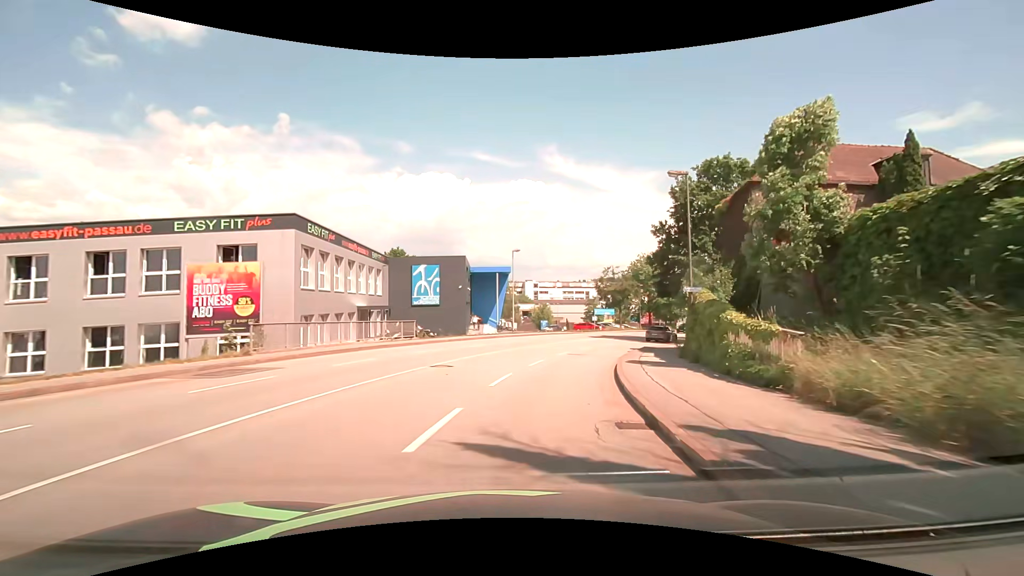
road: tertiary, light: Day
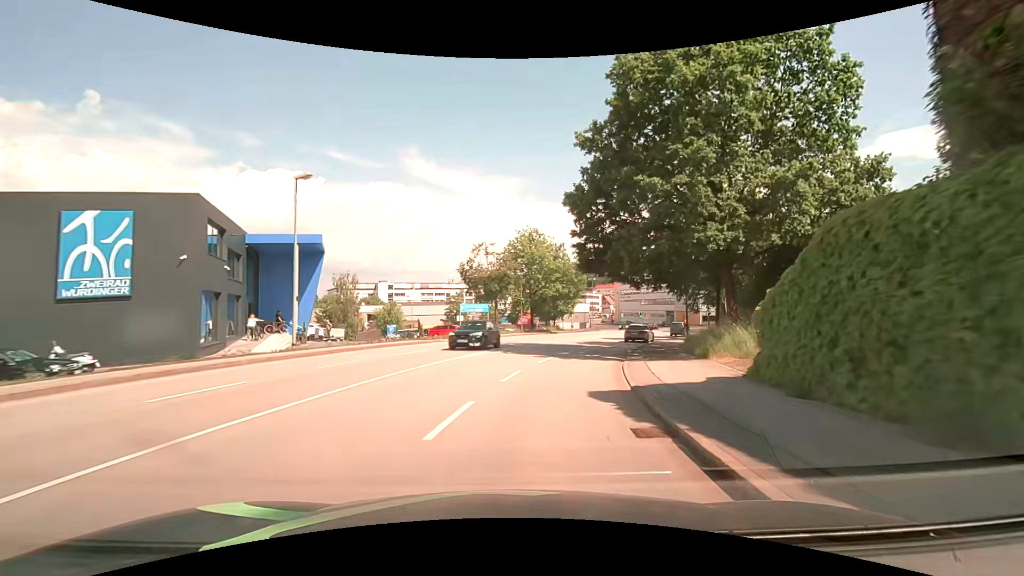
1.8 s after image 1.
(+3.0, +23.0) m; +15°
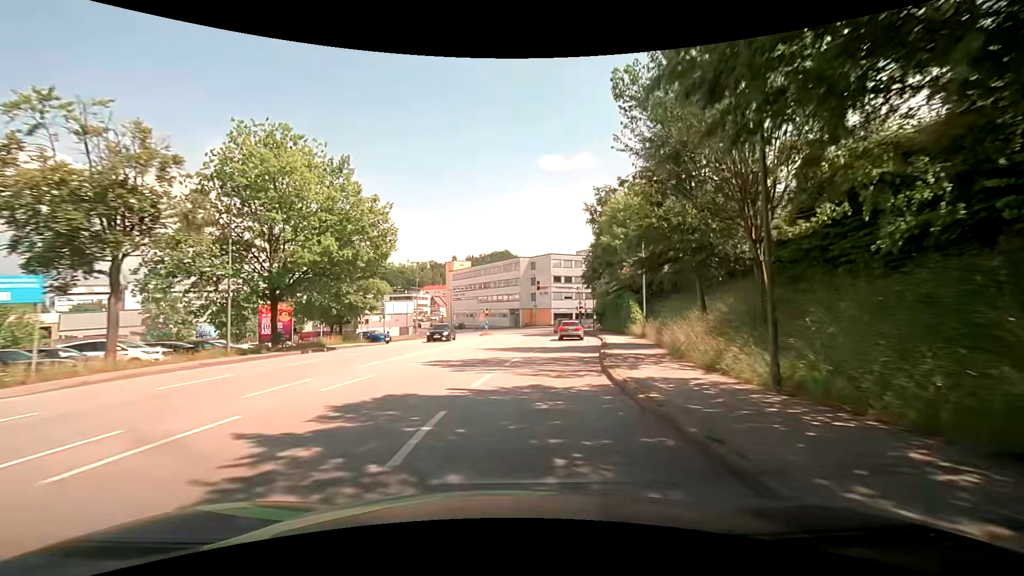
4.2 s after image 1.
(+5.5, +30.4) m; +20°
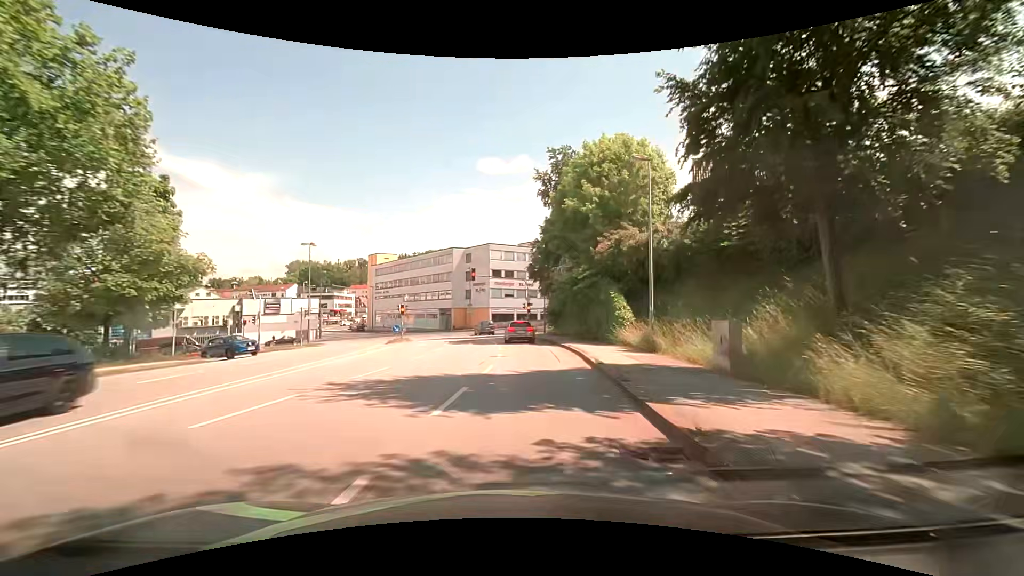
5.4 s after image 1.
(+0.9, +14.9) m; +7°
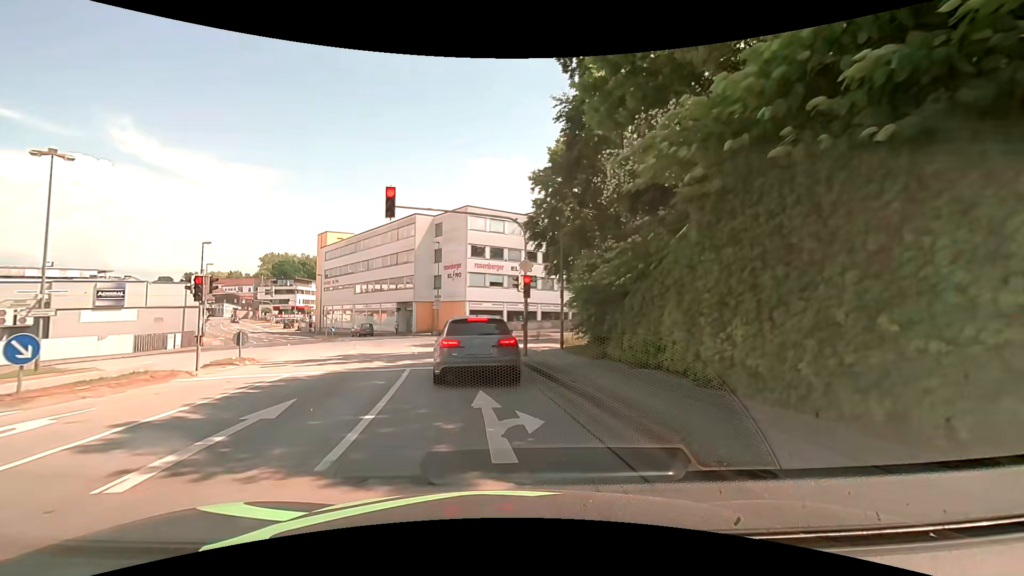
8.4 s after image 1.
(+1.3, +25.6) m; +1°
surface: asphalt
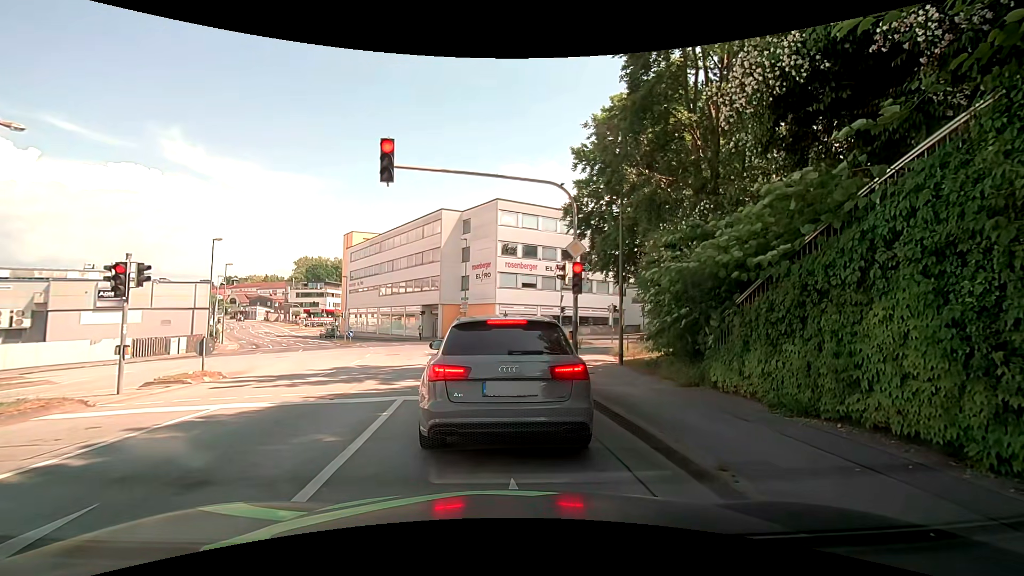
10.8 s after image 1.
(-0.1, +4.8) m; -2°
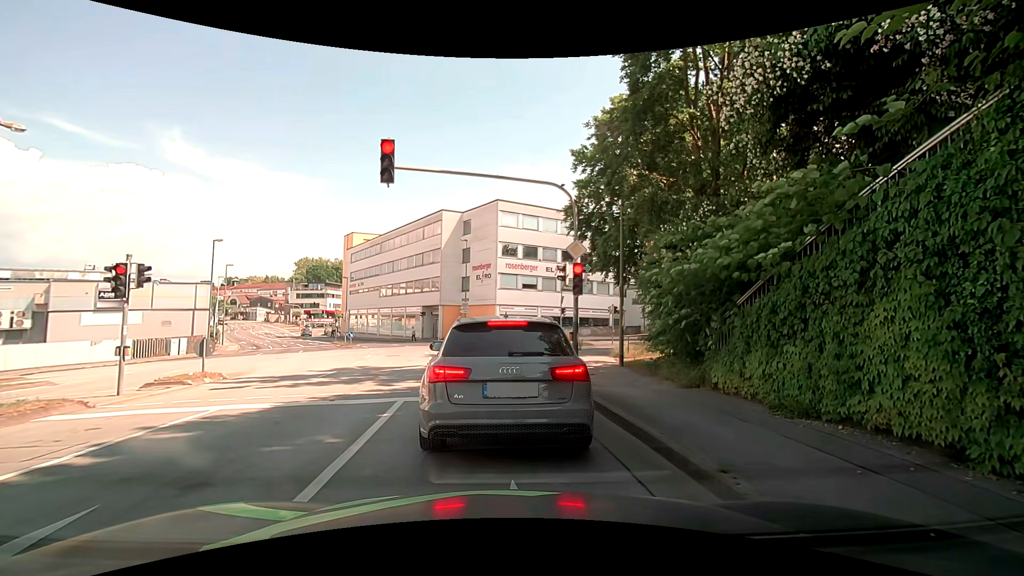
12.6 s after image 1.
(0.0, +0.1) m; 0°
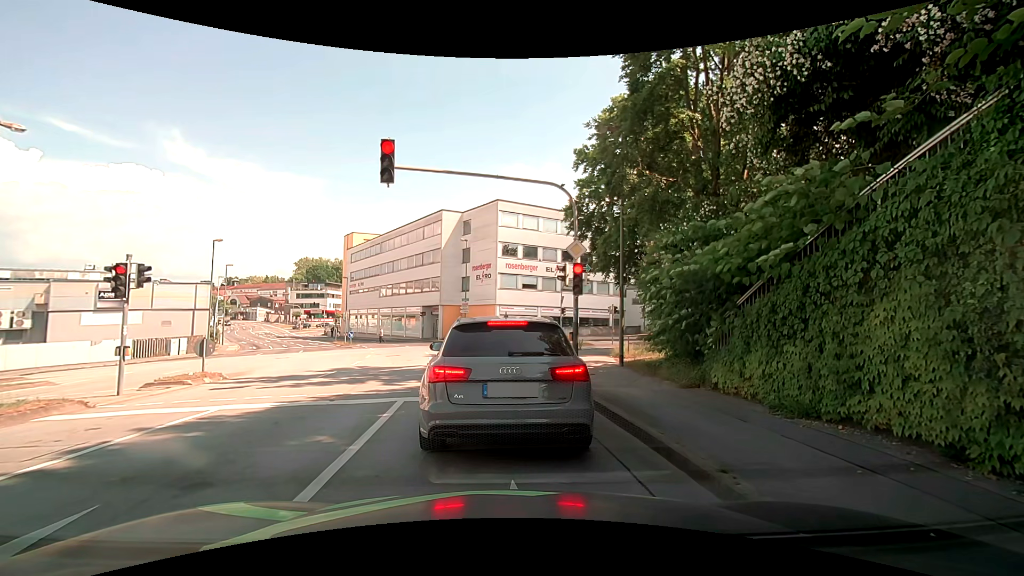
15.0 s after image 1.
(0.0, 0.0) m; 0°
(-1, +10) (-2, +20) (-4, +30) (-6, +39) (-10, +49) (-14, +58) (-20, +66) (-25, +74) (-31, +83) (-36, +91) m
